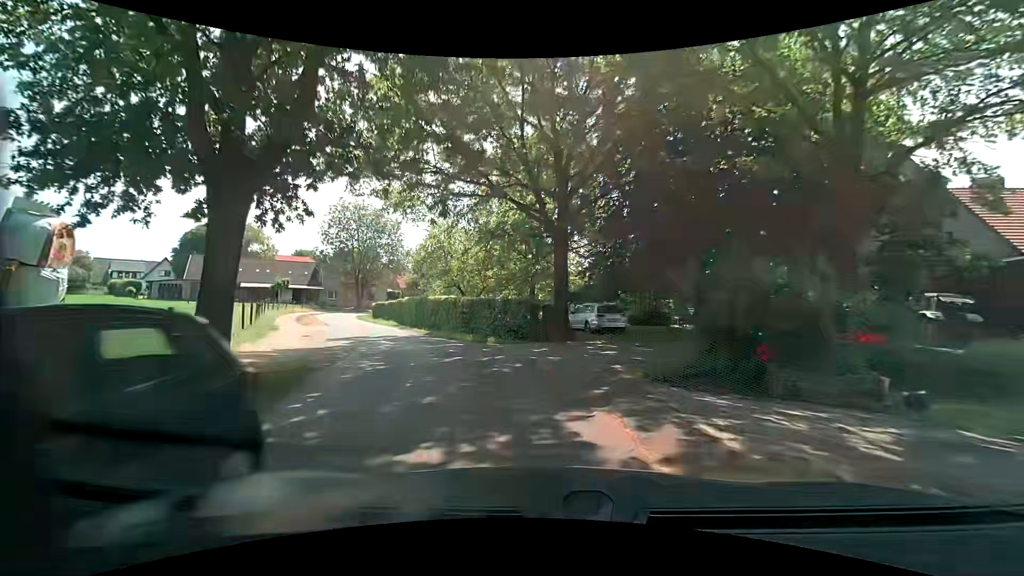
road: residential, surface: asphalt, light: Day
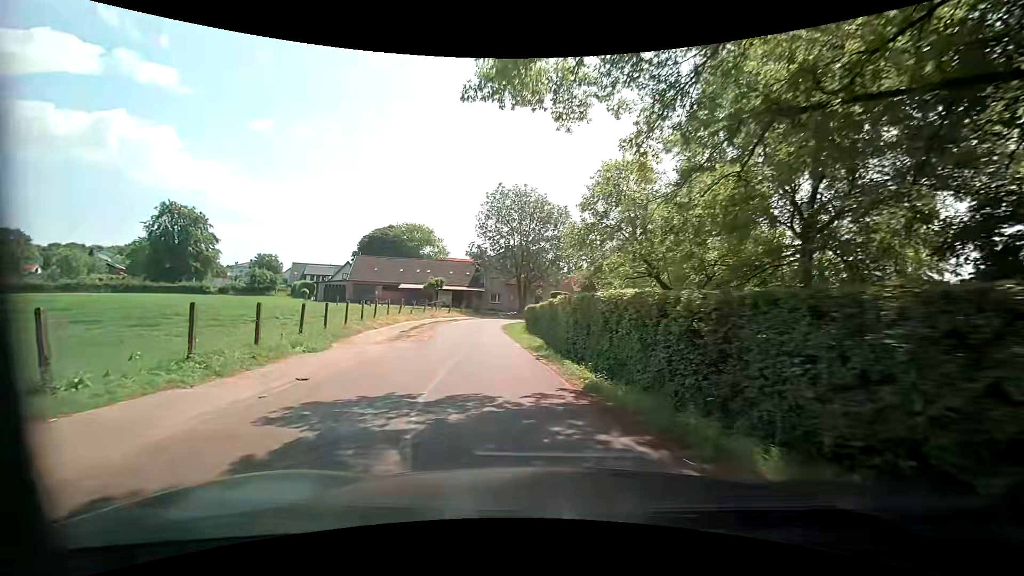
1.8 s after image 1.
(-2.3, +14.5) m; -18°
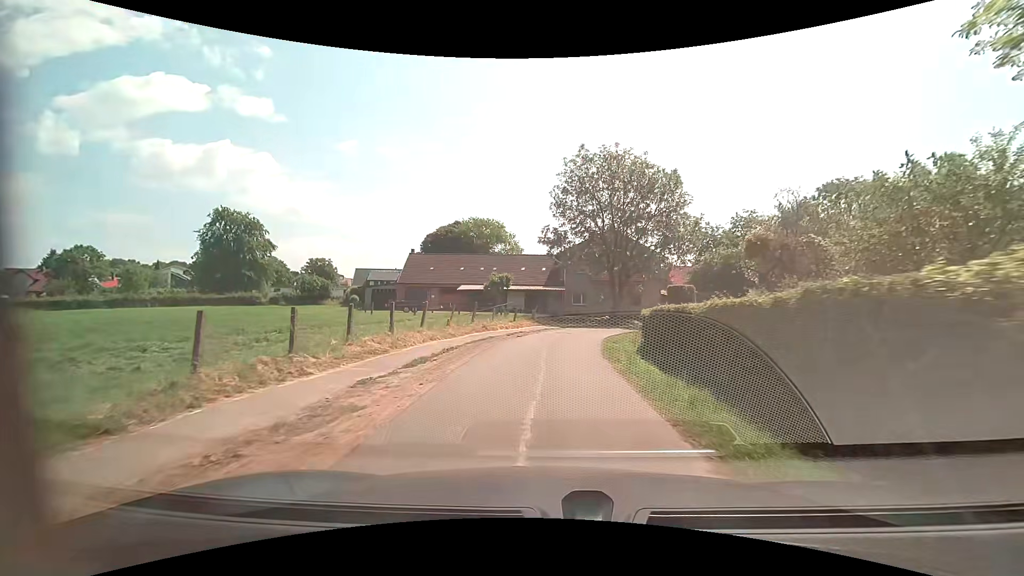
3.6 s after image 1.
(-2.0, +14.7) m; -10°
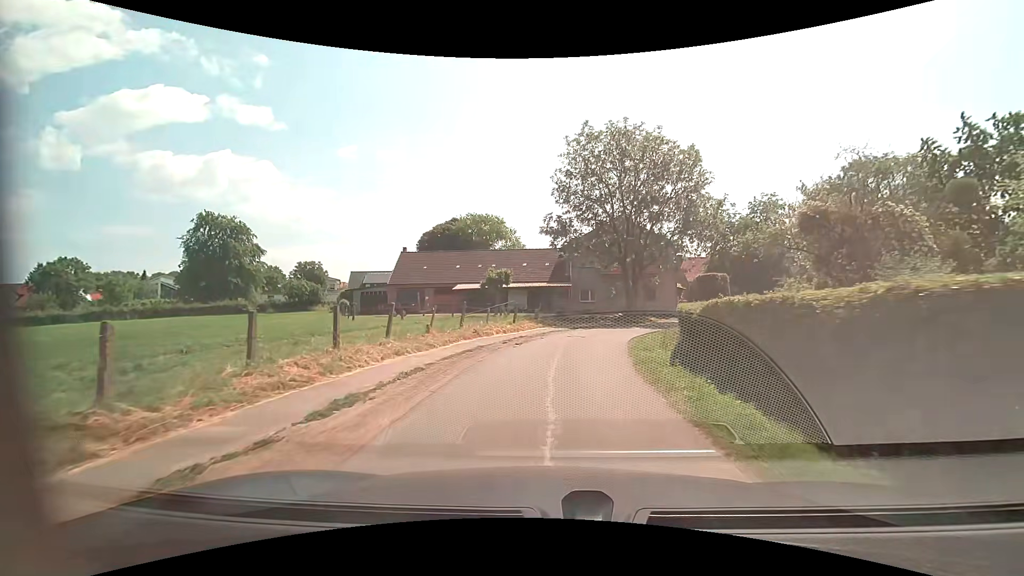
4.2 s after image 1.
(0.0, +5.0) m; -1°
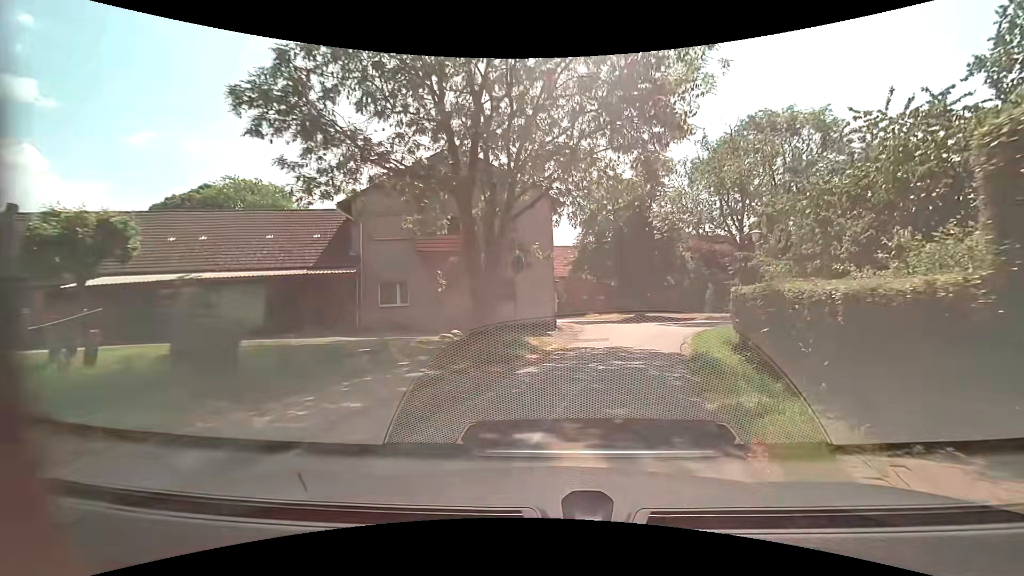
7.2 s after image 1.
(+2.6, +24.6) m; +18°
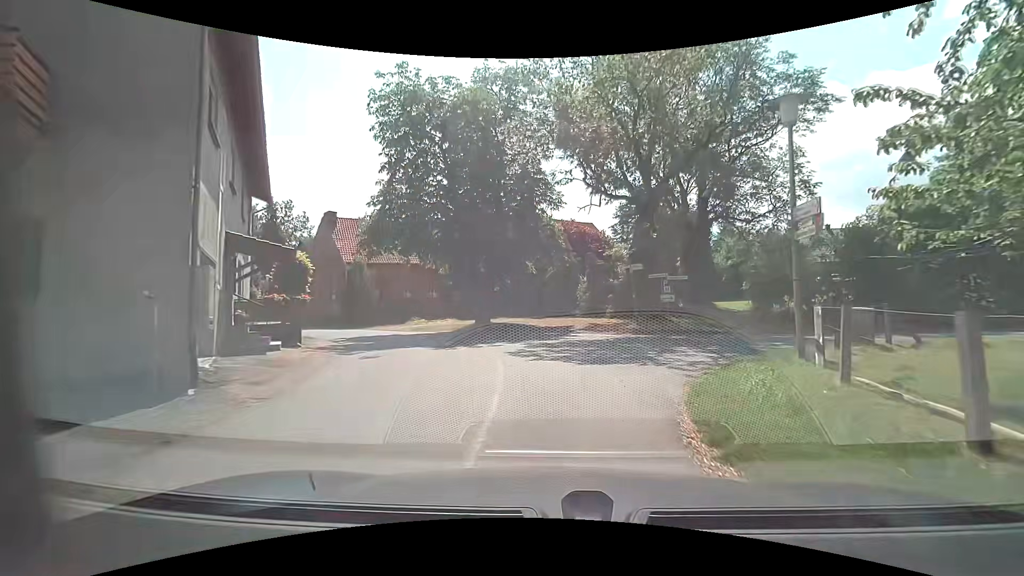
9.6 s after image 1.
(+3.3, +18.4) m; +18°
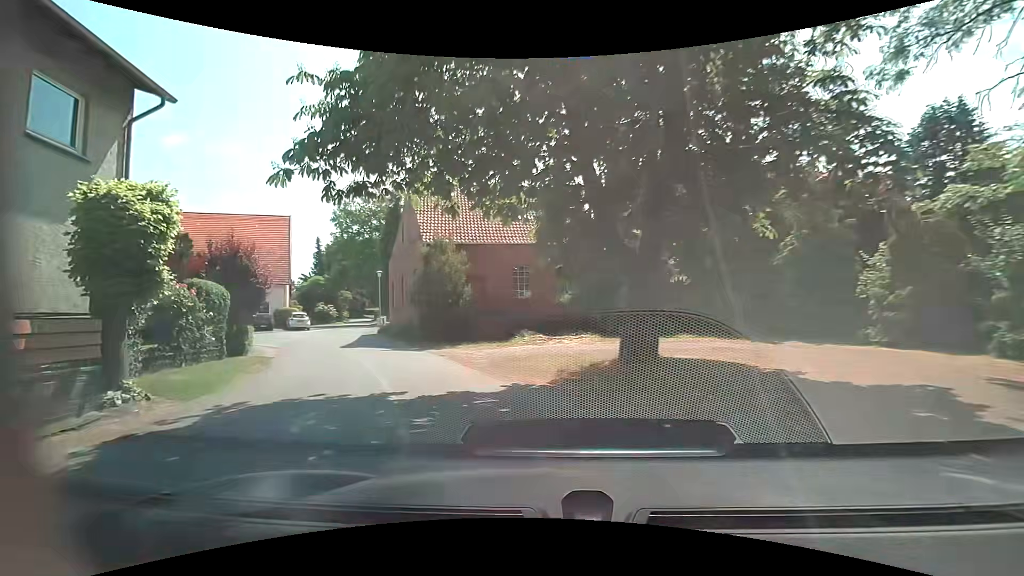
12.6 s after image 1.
(-1.3, +16.3) m; -20°
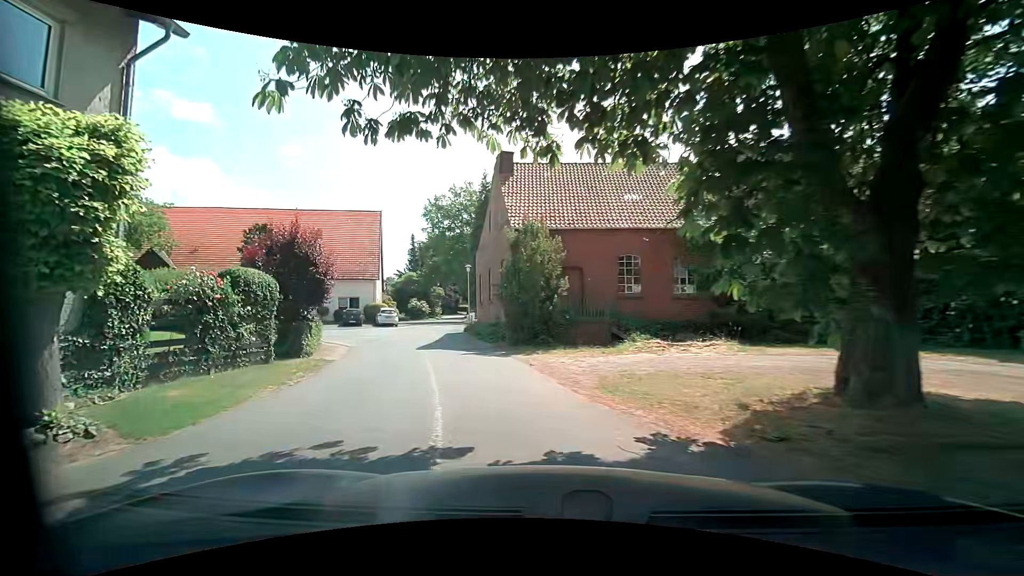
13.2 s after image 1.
(-0.4, +4.0) m; -11°
